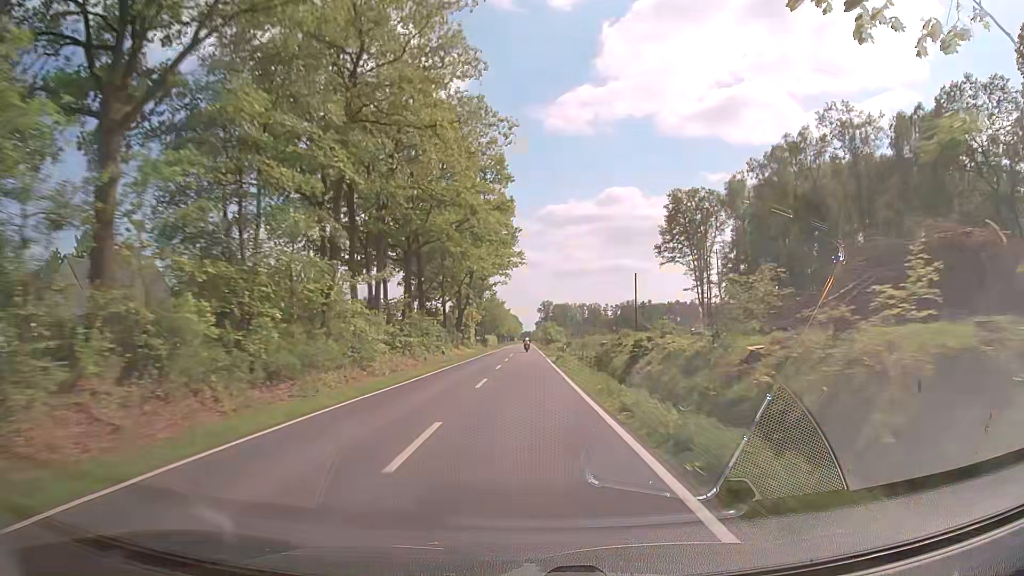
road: secondary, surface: asphalt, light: Day
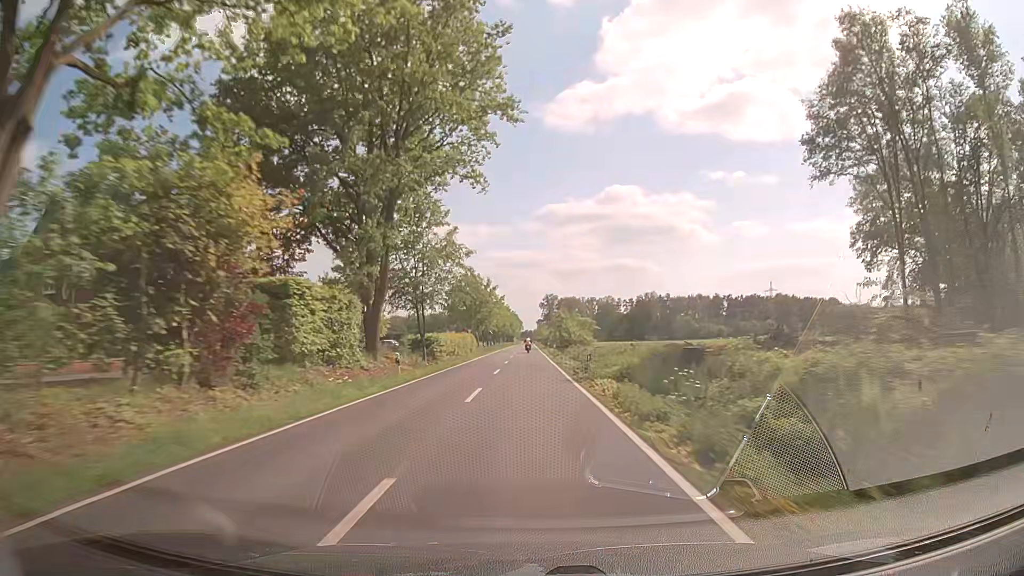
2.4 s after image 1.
(-0.2, +64.7) m; 0°
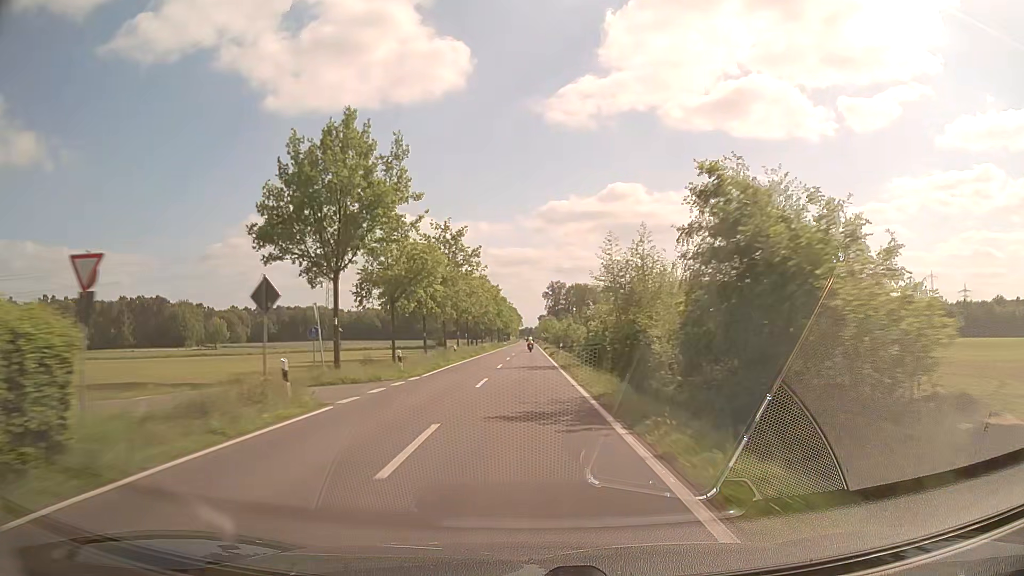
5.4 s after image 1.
(+0.1, +80.5) m; 0°
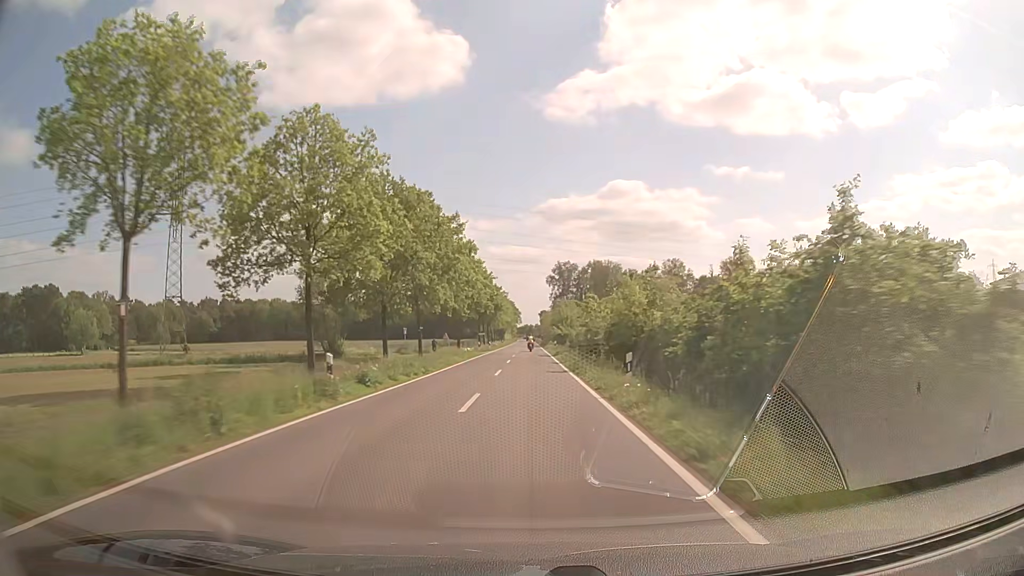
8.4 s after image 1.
(+0.1, +78.7) m; 0°
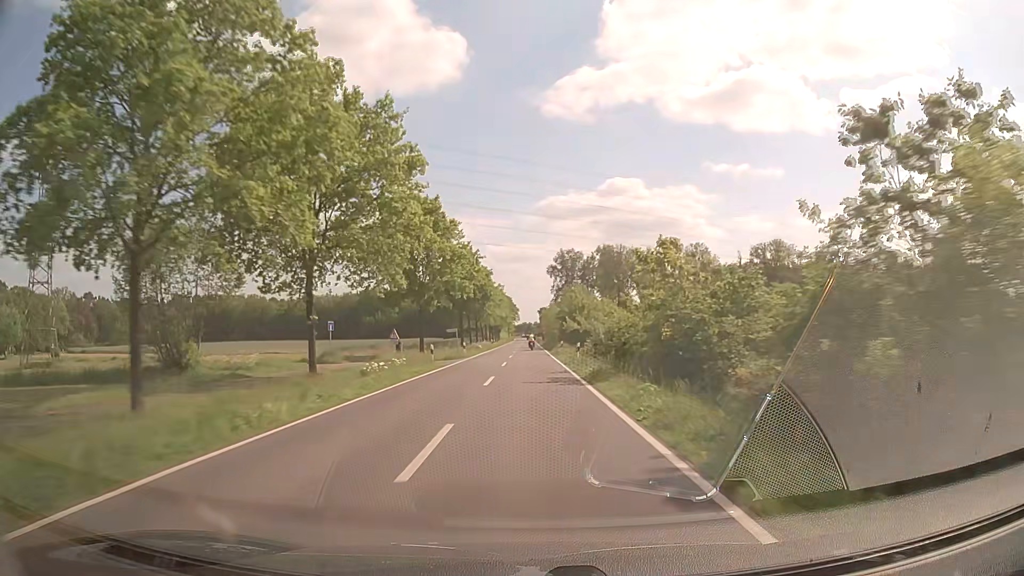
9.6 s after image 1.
(0.0, +29.8) m; 0°
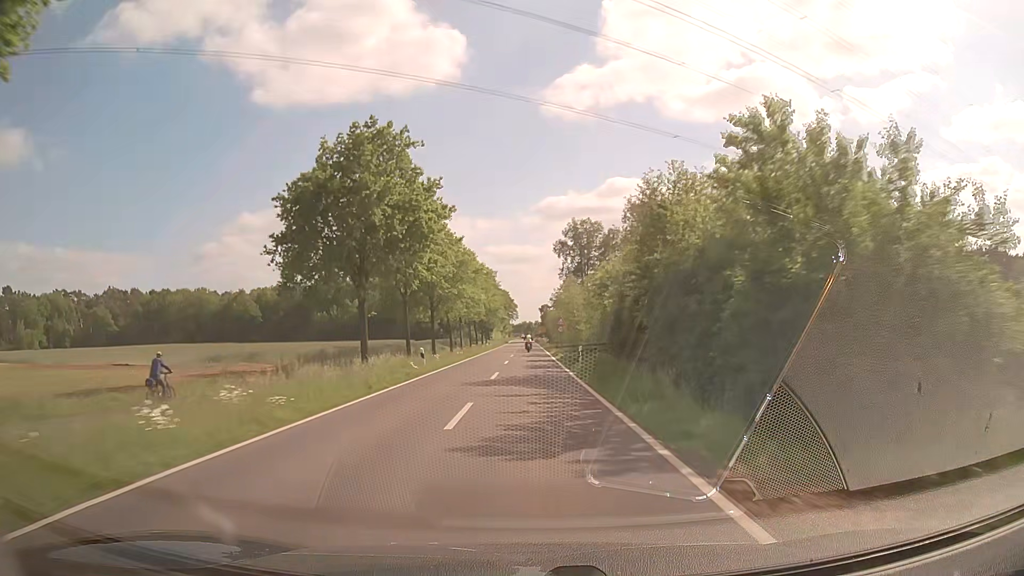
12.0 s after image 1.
(0.0, +56.6) m; 0°
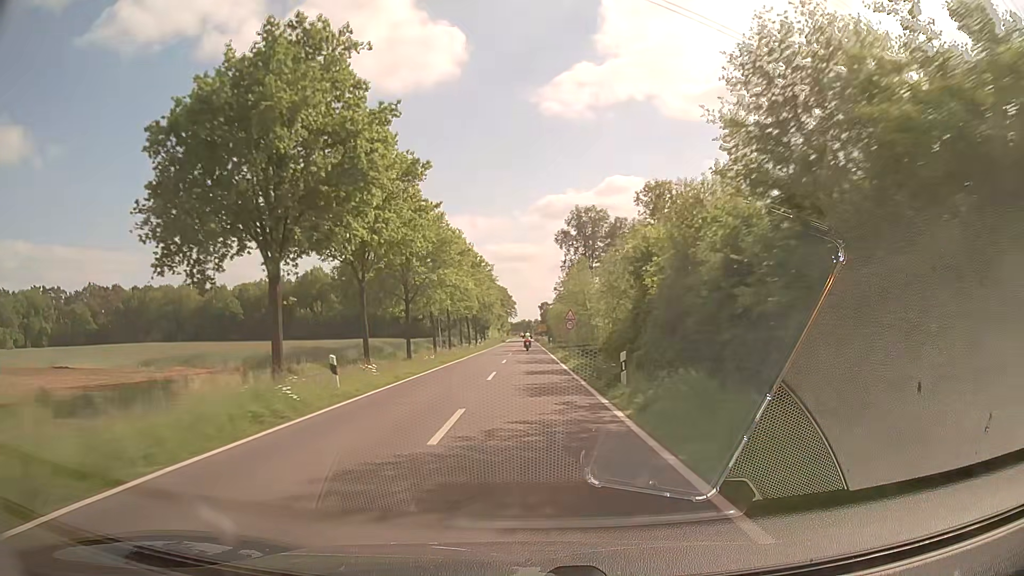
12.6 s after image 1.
(0.0, +13.6) m; 0°
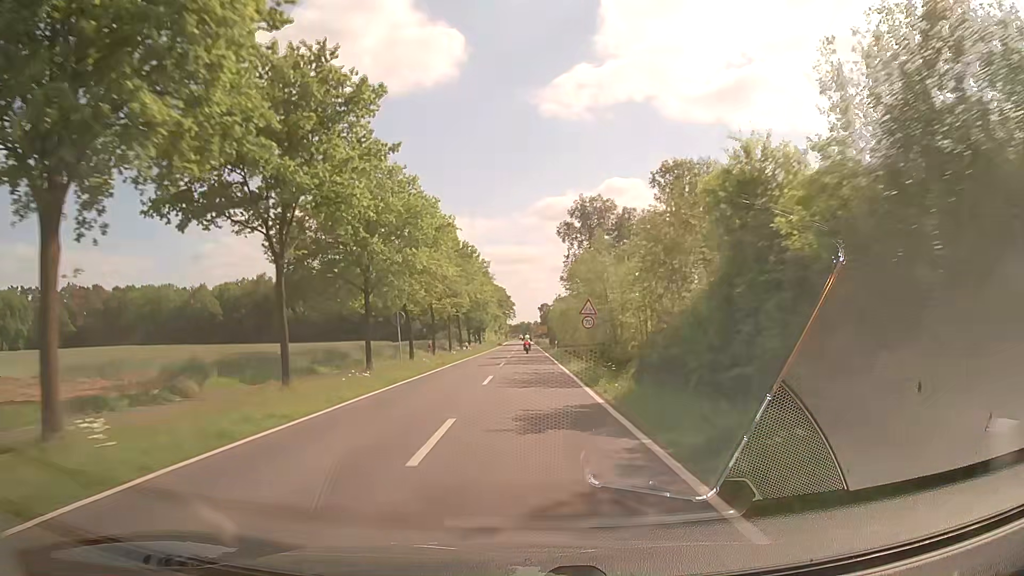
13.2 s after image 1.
(0.0, +13.3) m; 0°
